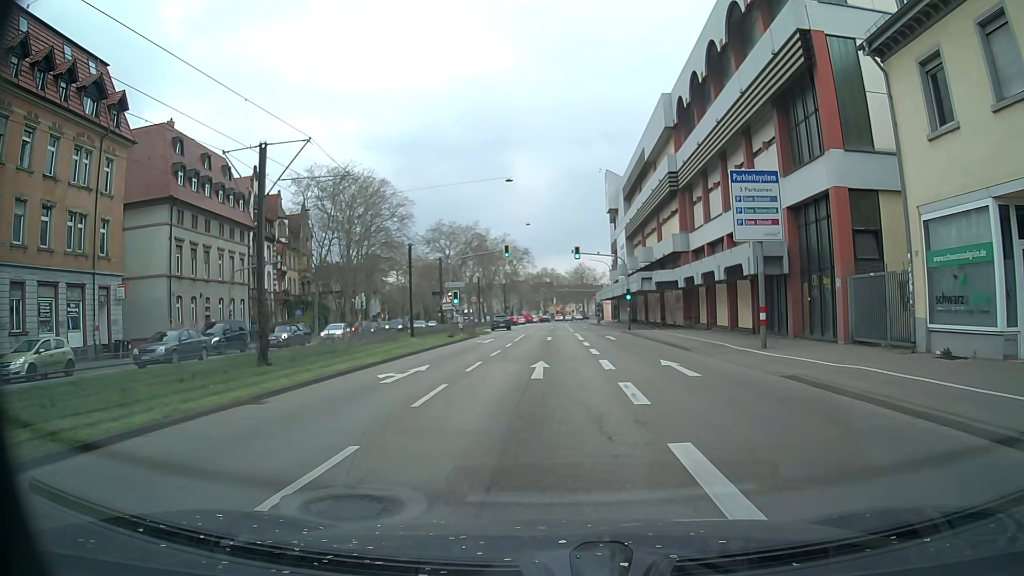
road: primary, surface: asphalt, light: Day
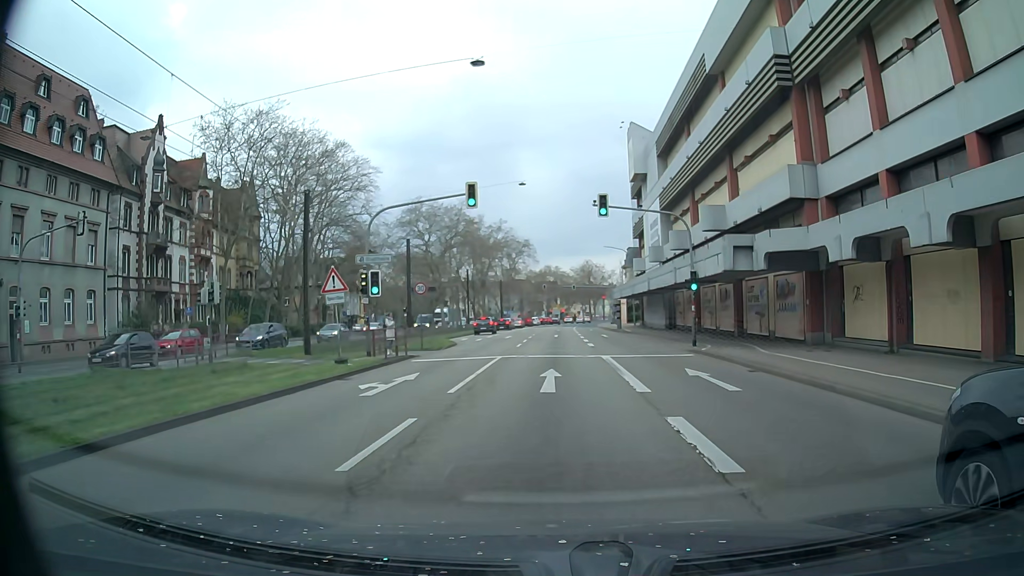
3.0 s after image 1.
(-0.1, +22.4) m; -1°
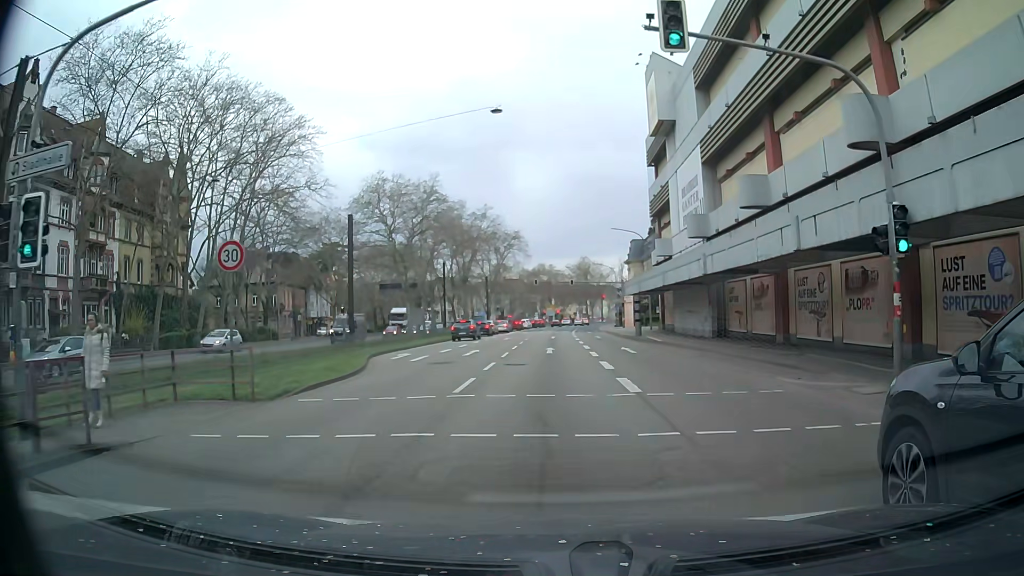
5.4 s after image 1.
(+0.3, +17.8) m; +1°
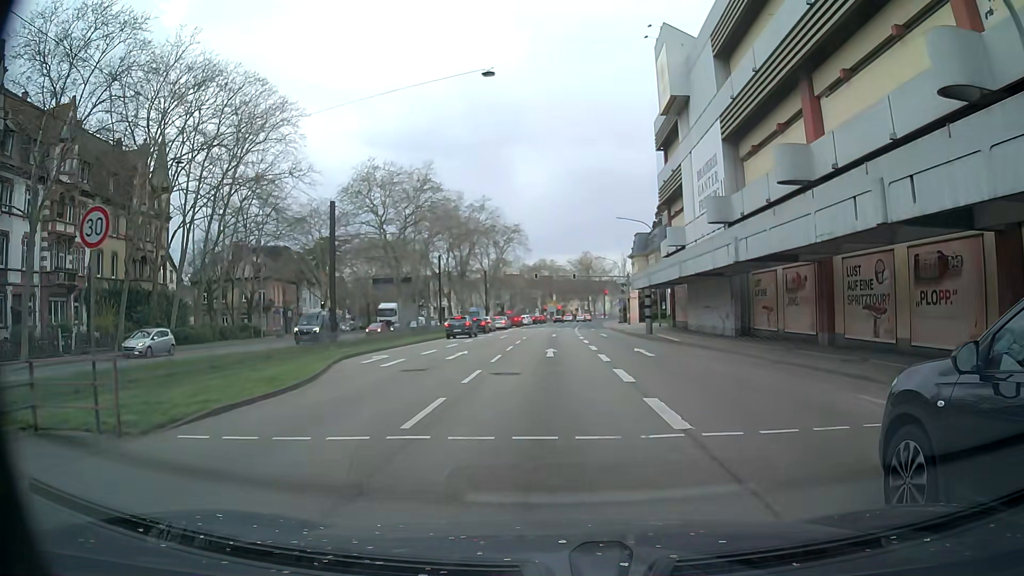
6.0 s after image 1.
(0.0, +4.5) m; -1°
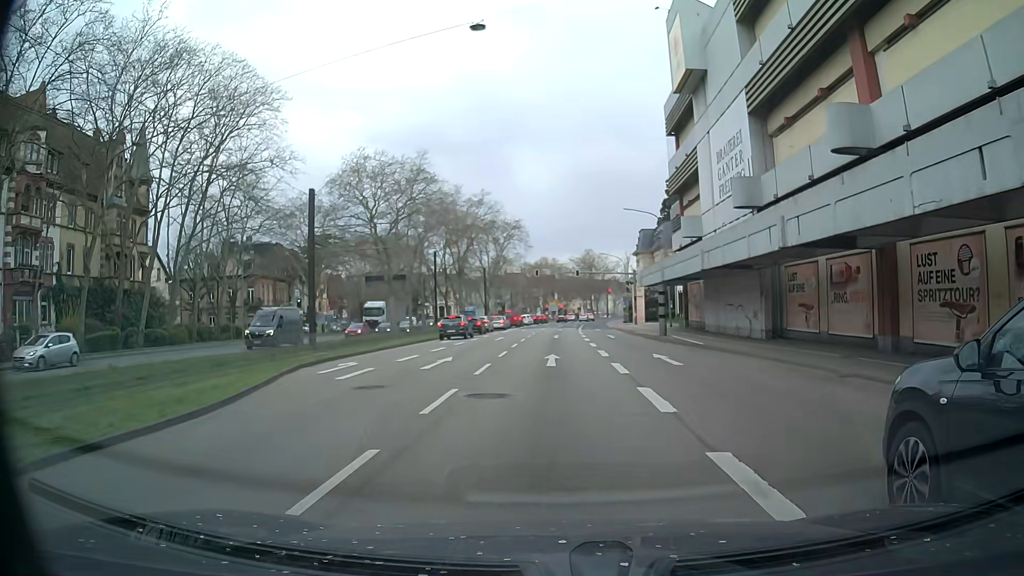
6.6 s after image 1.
(0.0, +4.5) m; 0°
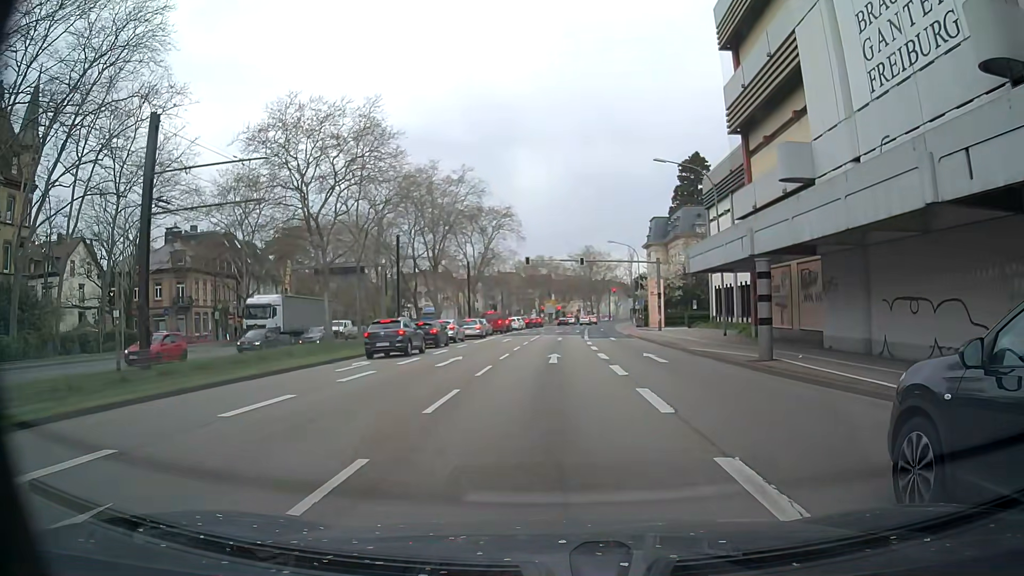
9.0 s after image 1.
(+0.2, +18.0) m; 0°
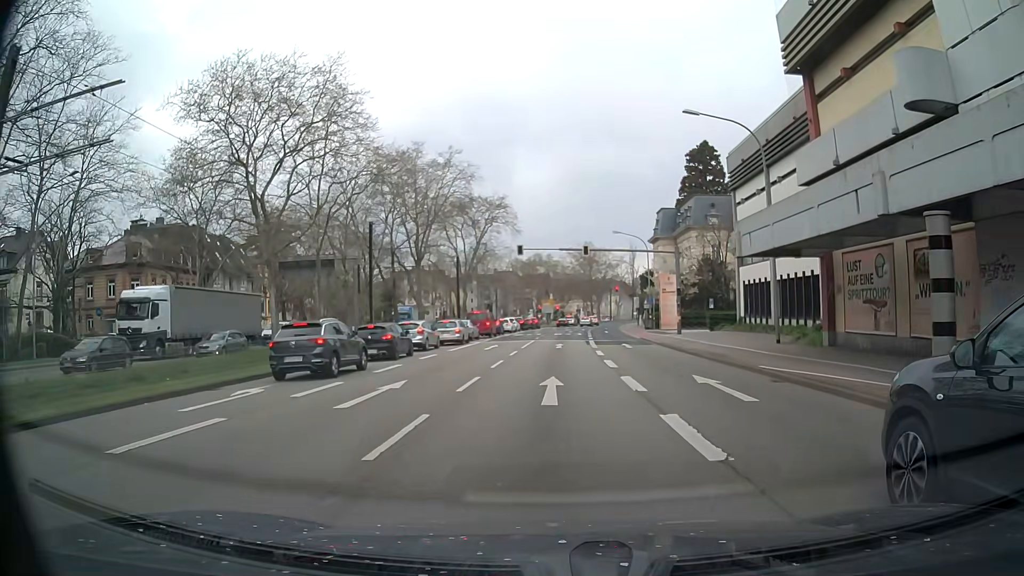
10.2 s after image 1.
(0.0, +9.0) m; 0°
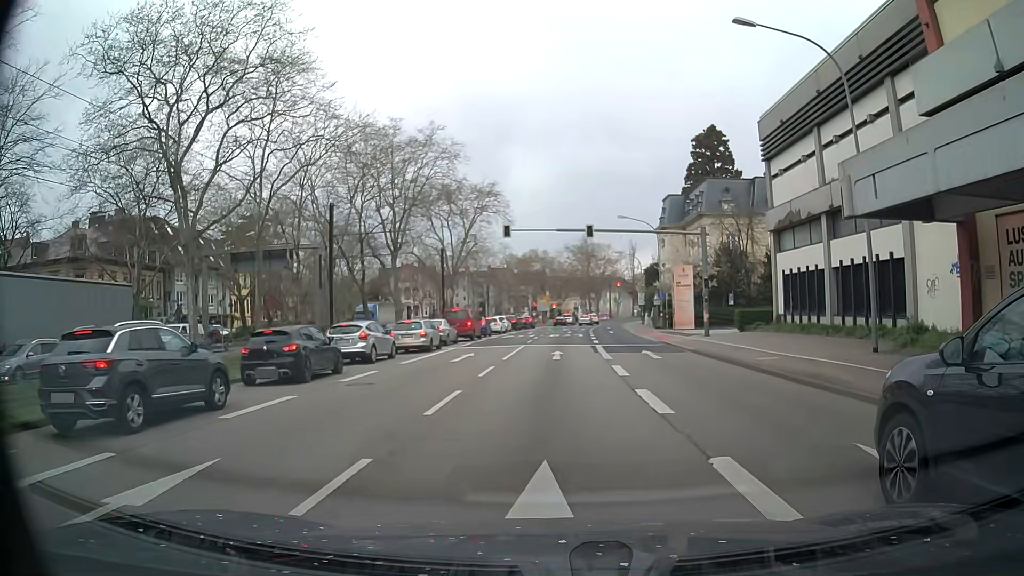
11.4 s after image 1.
(0.0, +9.0) m; -1°
(0, +10) (0, +20) (+1, +30) (+1, +40) (+2, +50) (+2, +60) (+3, +70) (+4, +80) (+5, +90) (+6, +100) m
